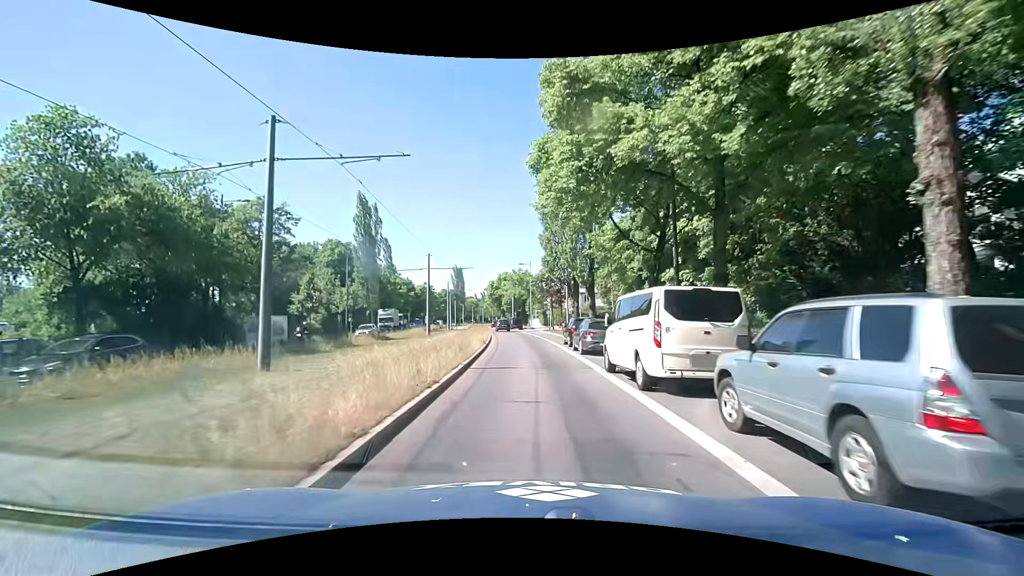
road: secondary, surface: asphalt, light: Day
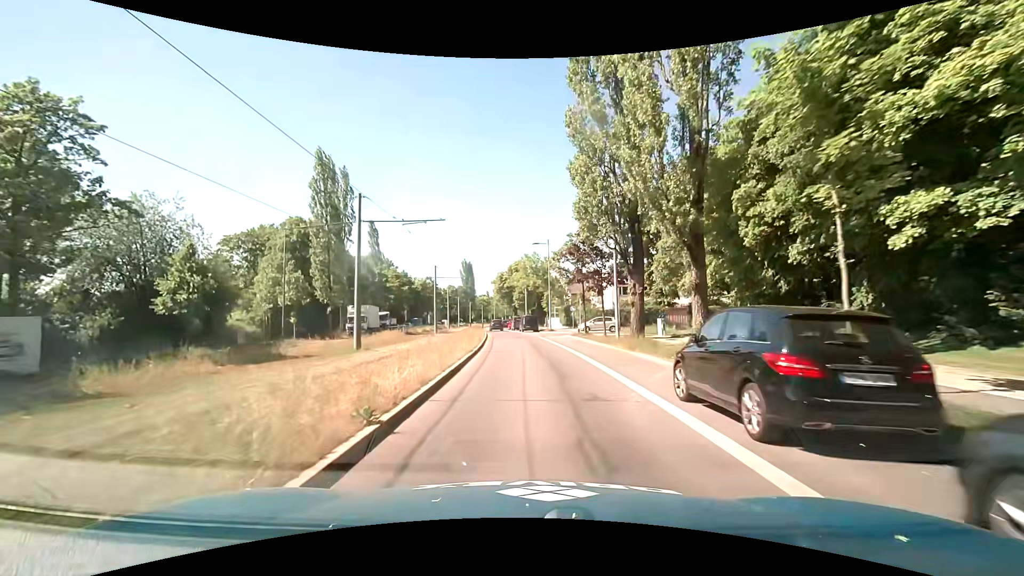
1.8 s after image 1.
(-0.4, +20.5) m; -1°
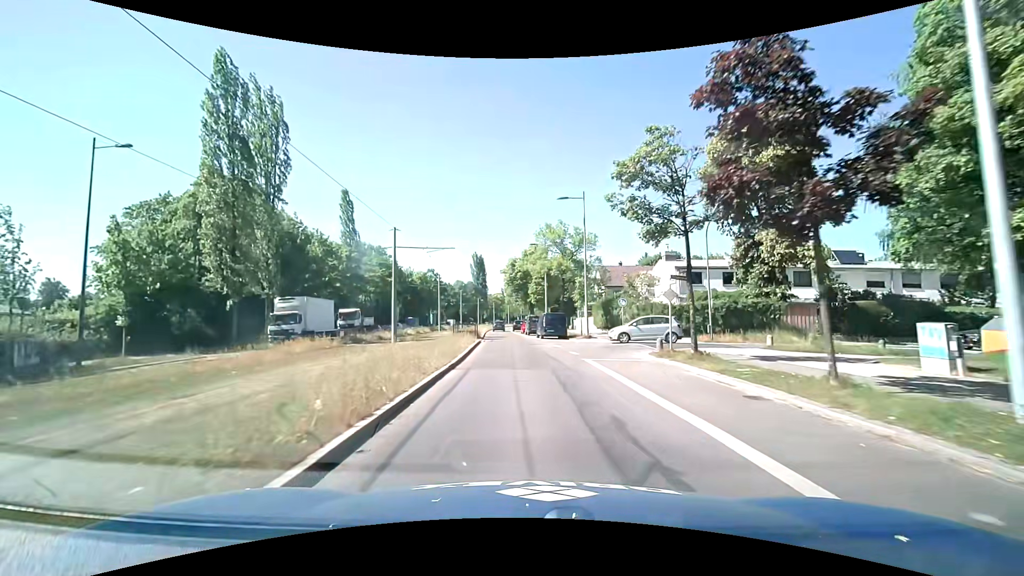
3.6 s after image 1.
(-0.8, +22.2) m; -2°
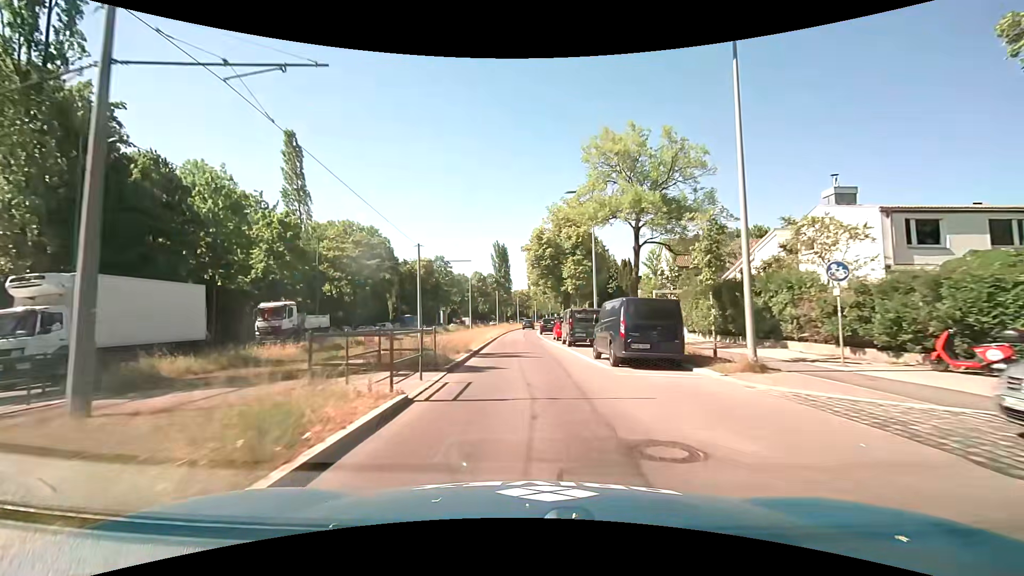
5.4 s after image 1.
(-0.8, +23.2) m; -3°
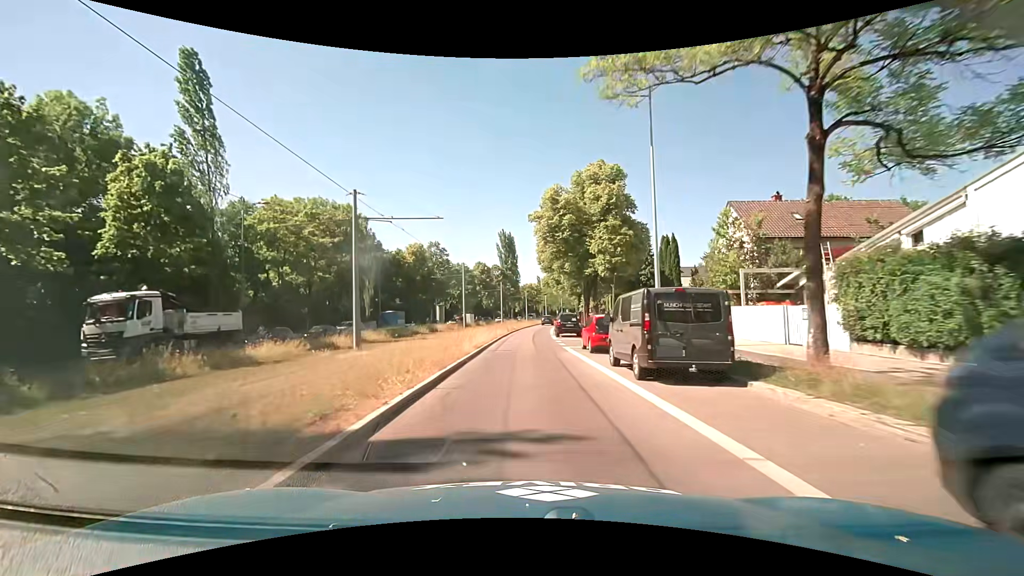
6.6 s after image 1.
(-0.2, +14.8) m; -2°
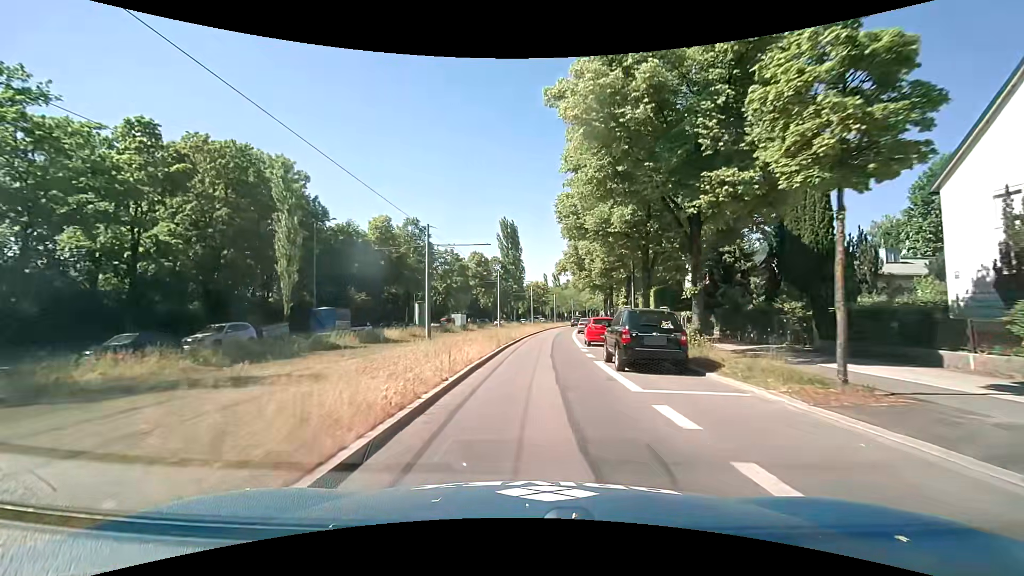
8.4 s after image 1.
(-0.2, +21.5) m; 0°
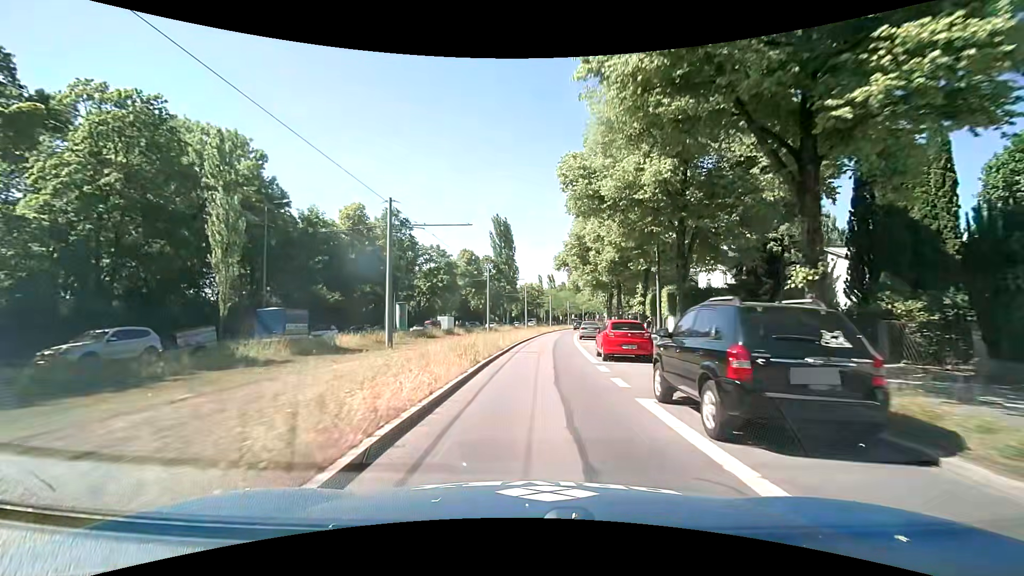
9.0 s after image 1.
(+0.1, +7.2) m; +1°
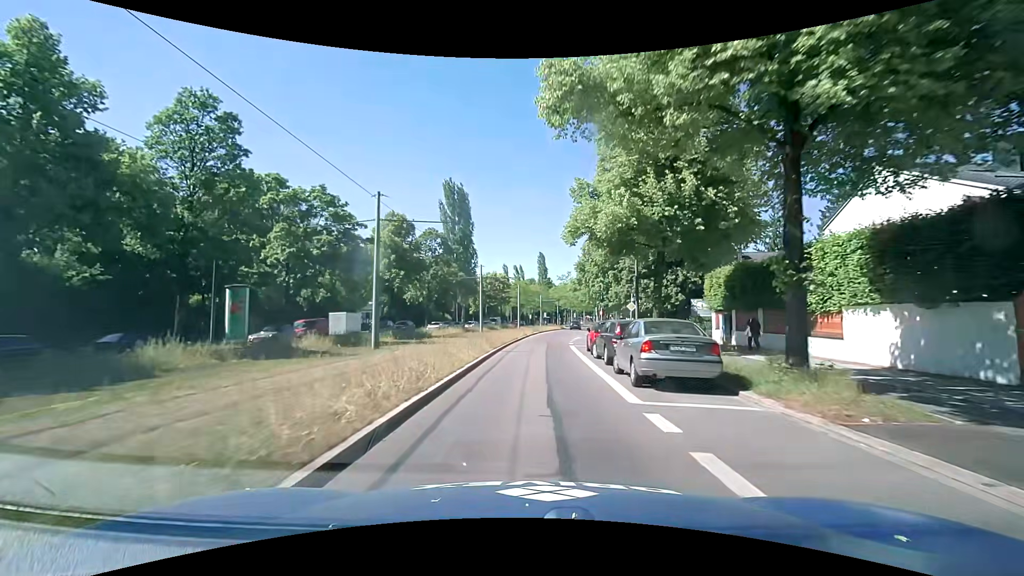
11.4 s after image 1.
(+1.0, +29.6) m; +4°
(0, +10) (0, +20) (+1, +30) (+1, +40) (+2, +50) (+3, +60) (+4, +70) (+6, +80) (+7, +90) (+9, +99) m
